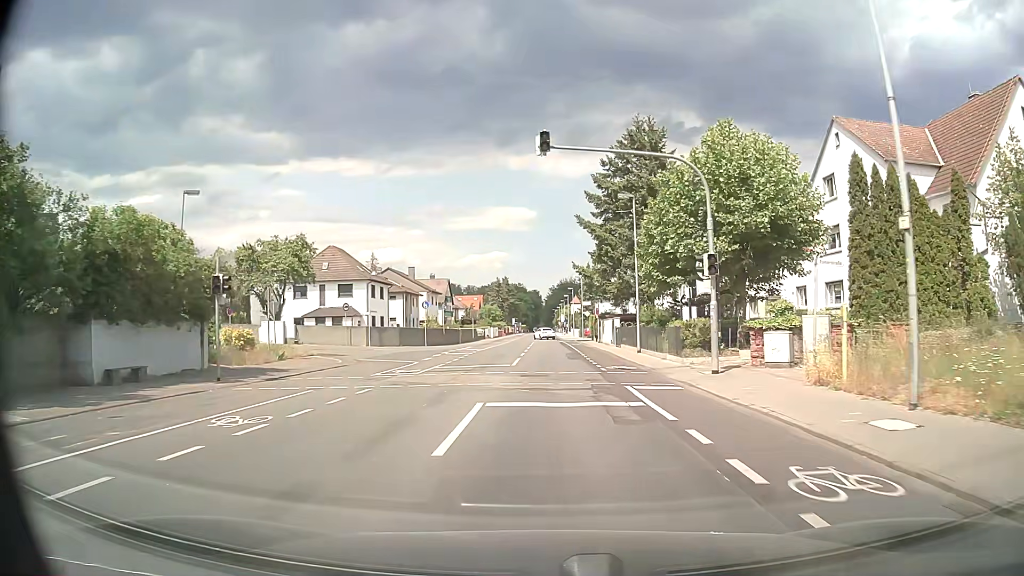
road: secondary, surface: asphalt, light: Day
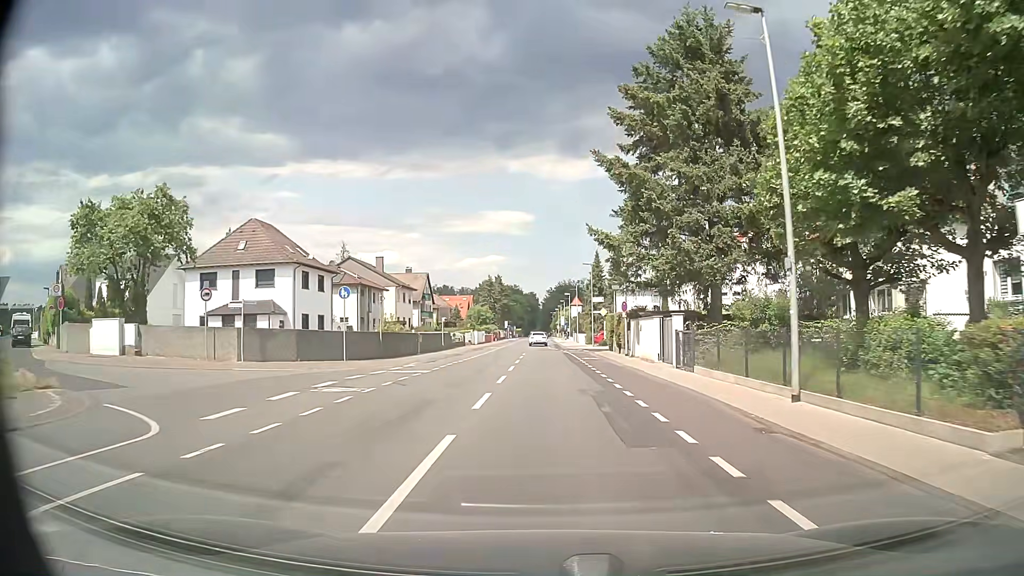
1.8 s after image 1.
(+0.3, +20.9) m; 0°
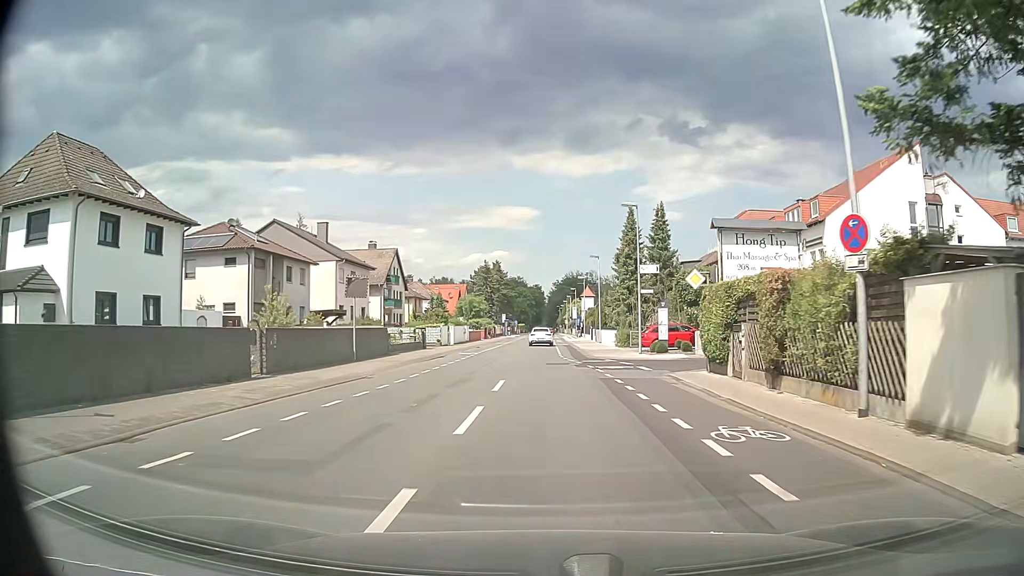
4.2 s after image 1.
(+0.1, +27.2) m; 0°
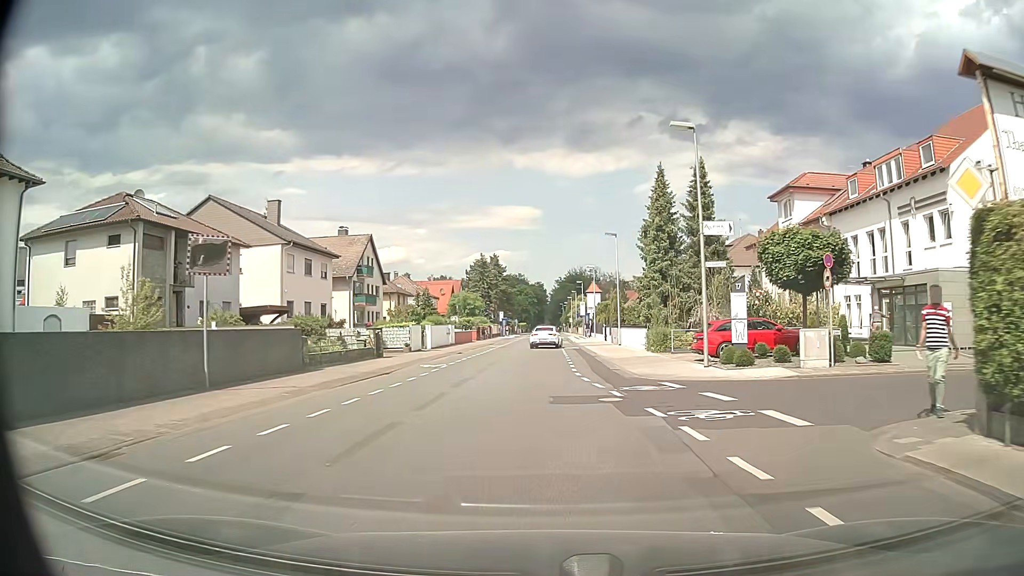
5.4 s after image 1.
(0.0, +13.3) m; 0°
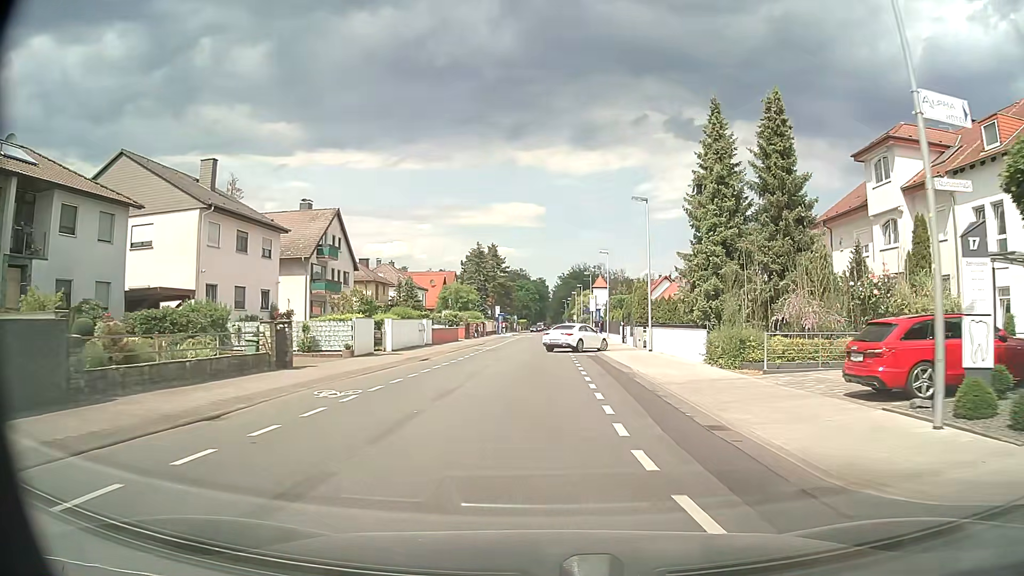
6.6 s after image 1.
(-0.1, +12.5) m; 0°
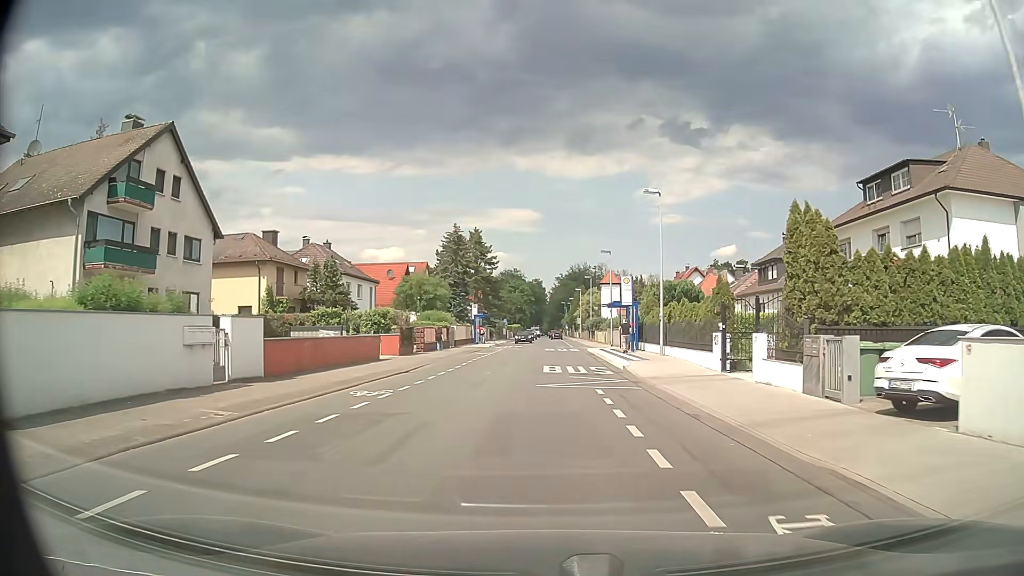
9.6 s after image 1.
(-0.1, +27.7) m; 0°
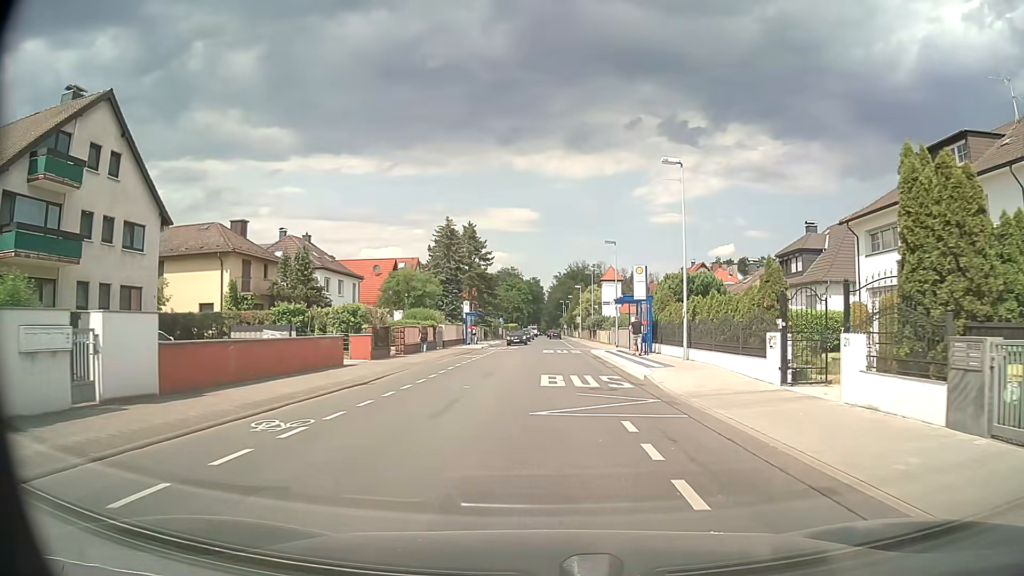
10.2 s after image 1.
(0.0, +5.6) m; 0°
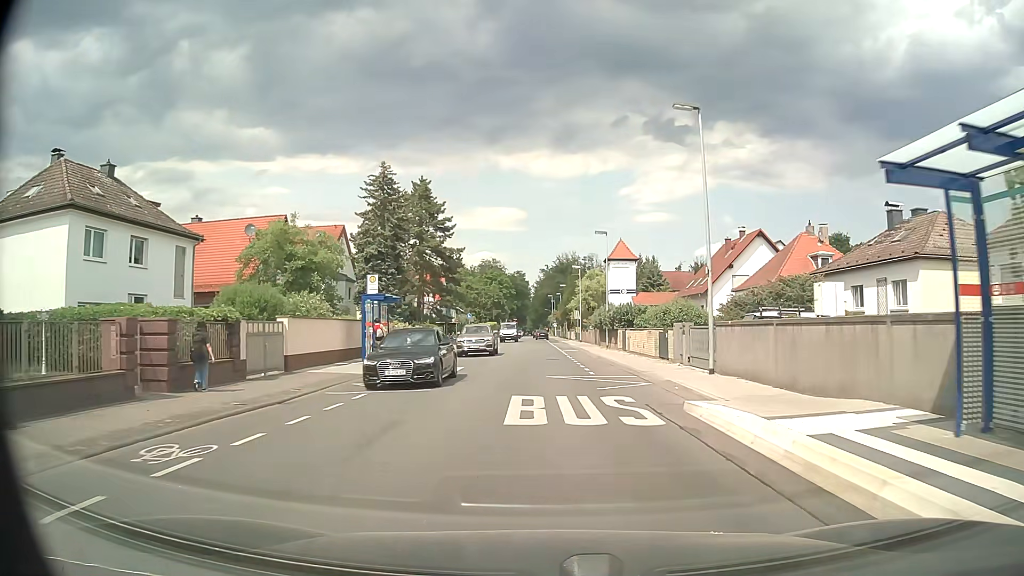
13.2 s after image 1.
(+0.4, +30.8) m; +1°
(0, +10) (0, +20) (0, +30) (0, +40) (0, +50) (-1, +60) (-1, +70) (-1, +80) (-1, +90) (-1, +100) m
